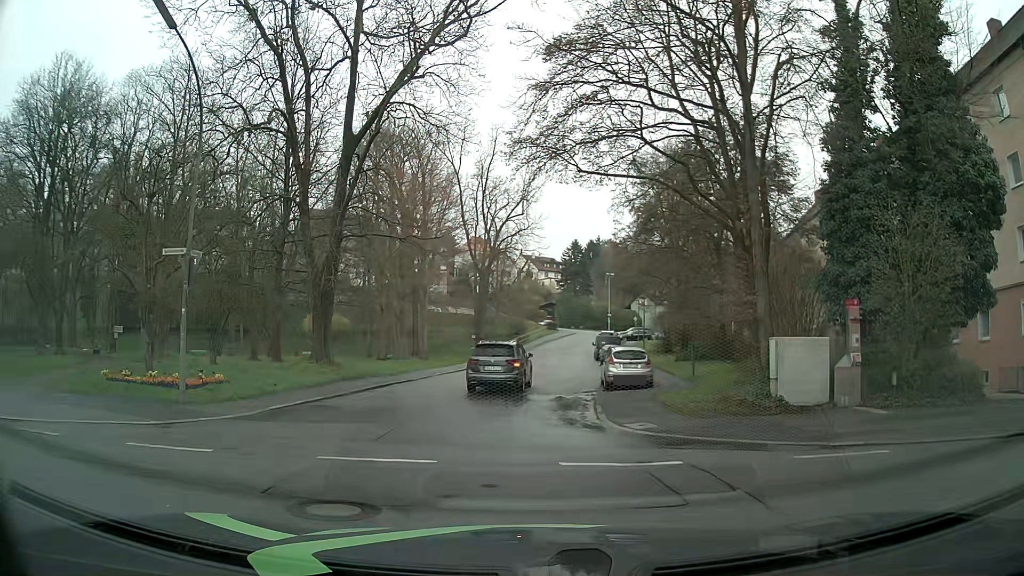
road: residential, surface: asphalt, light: Day
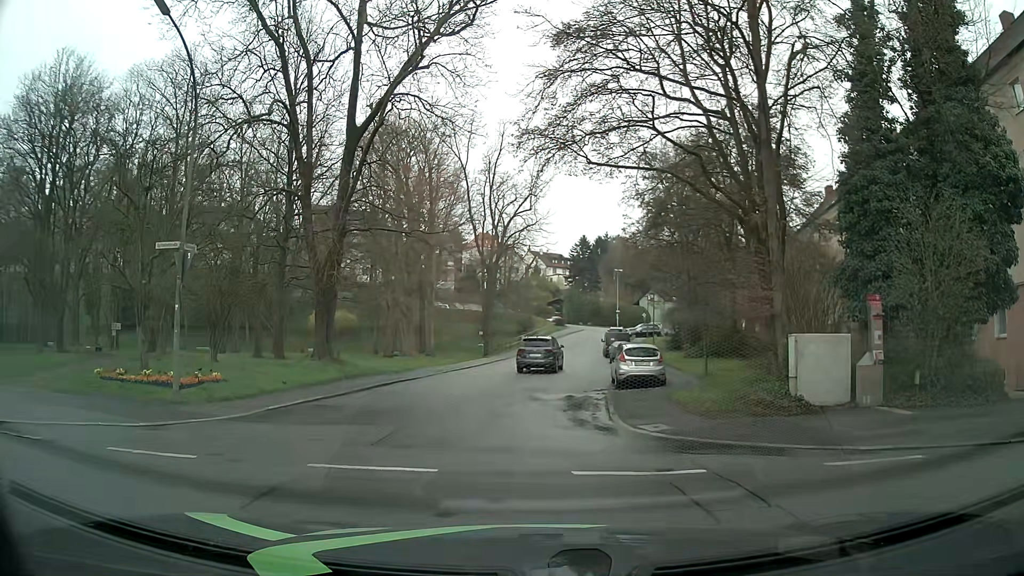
(0.0, +0.7) m; 0°
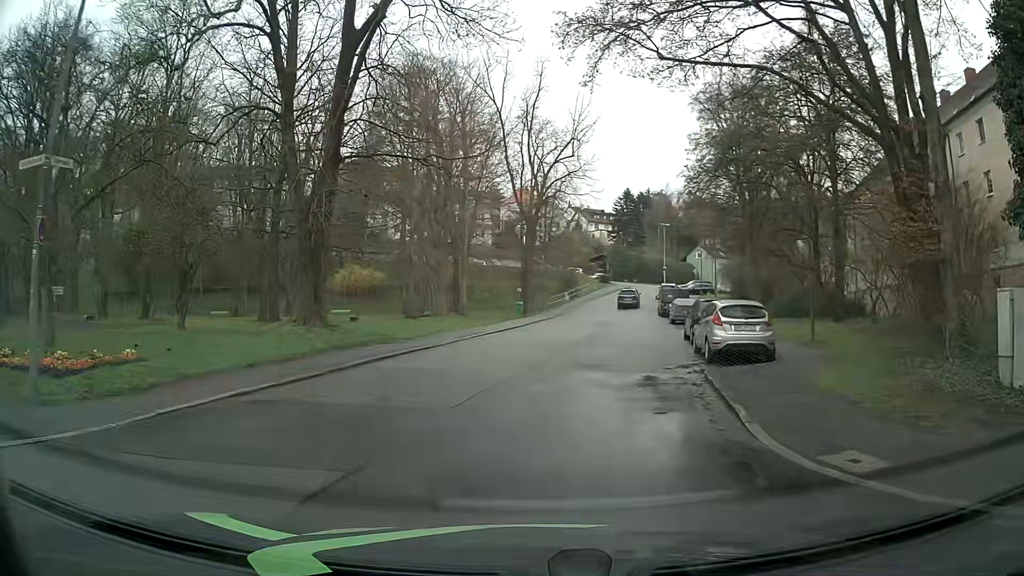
(-0.1, +7.0) m; -1°
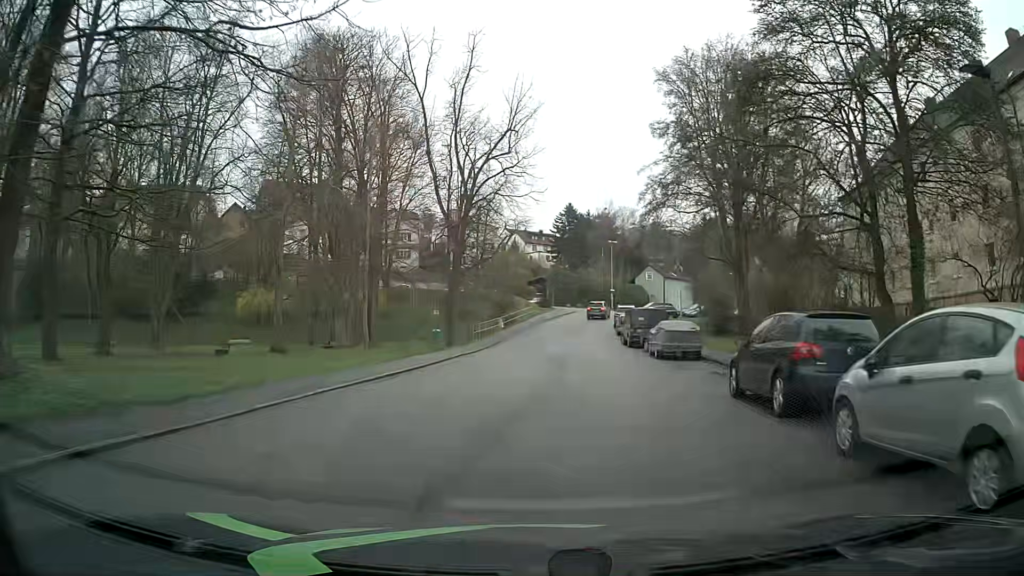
(+0.7, +12.7) m; +5°
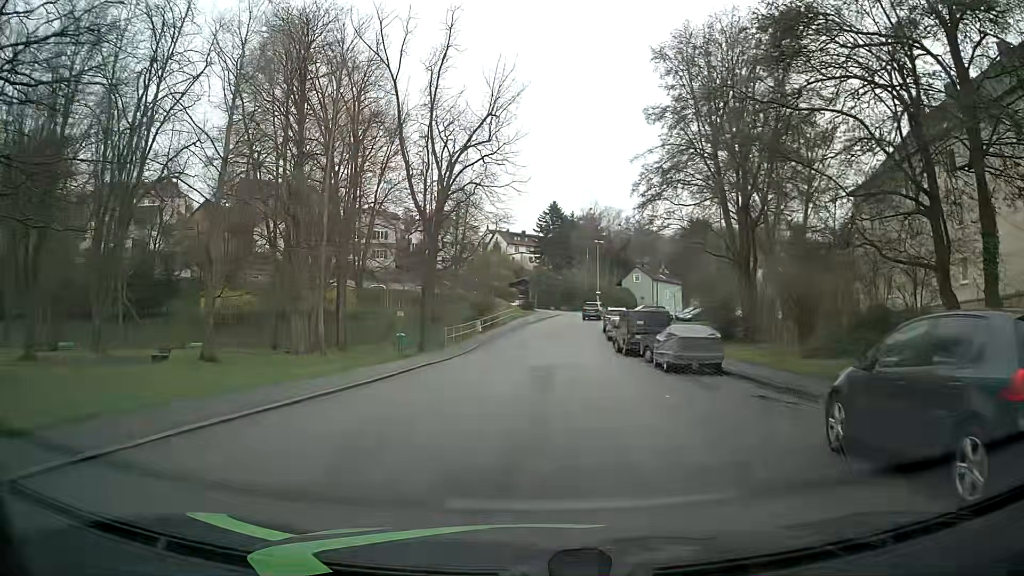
(+0.1, +5.0) m; +2°
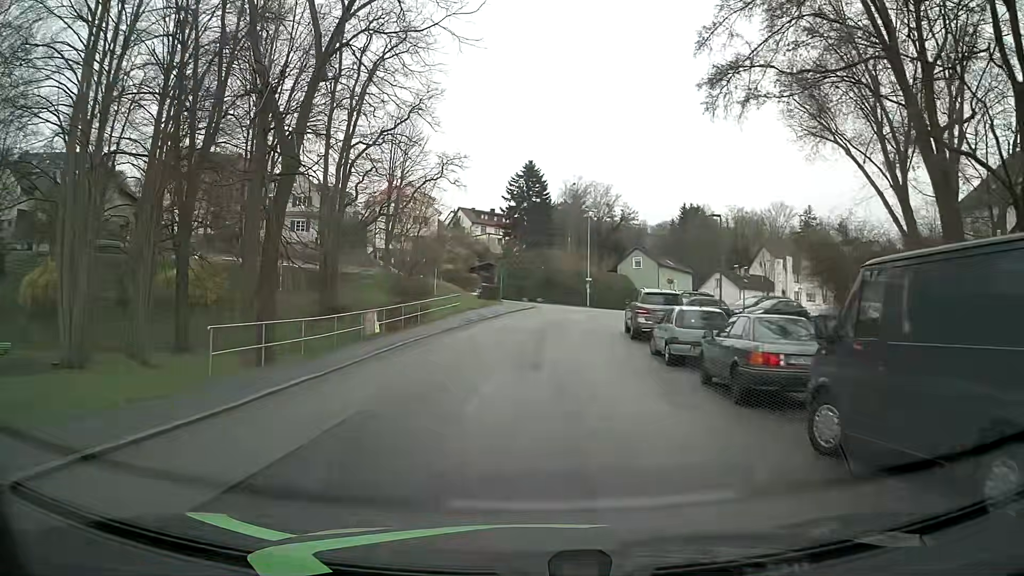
(+0.6, +25.7) m; +2°
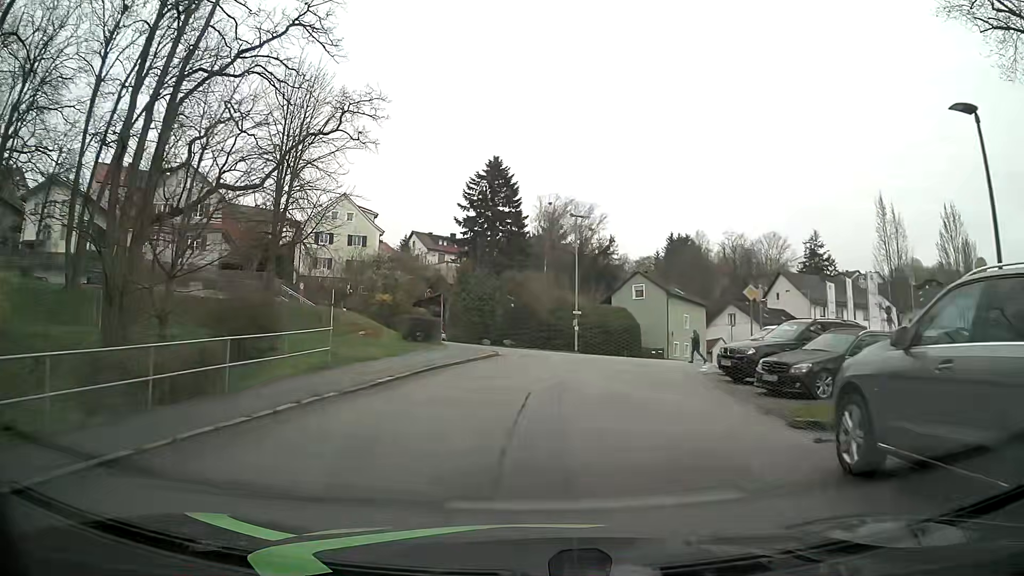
(+0.4, +20.5) m; +2°
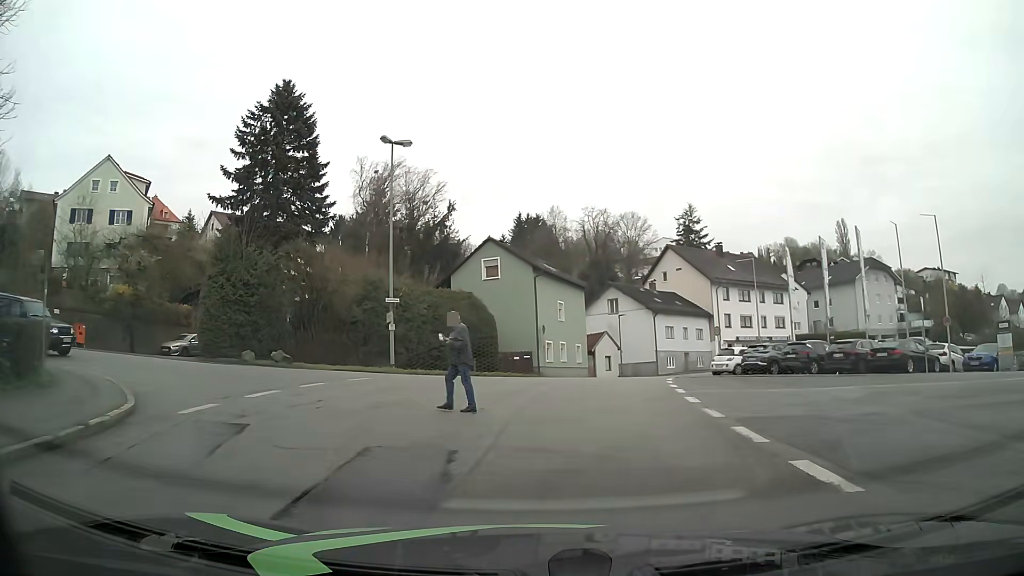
(+2.0, +19.2) m; +15°
(0, +10) (+1, +20) (+2, +30) (+5, +39) (+9, +48) (+15, +56) (+23, +63) (+31, +68) (+40, +73) (+49, +78) m
